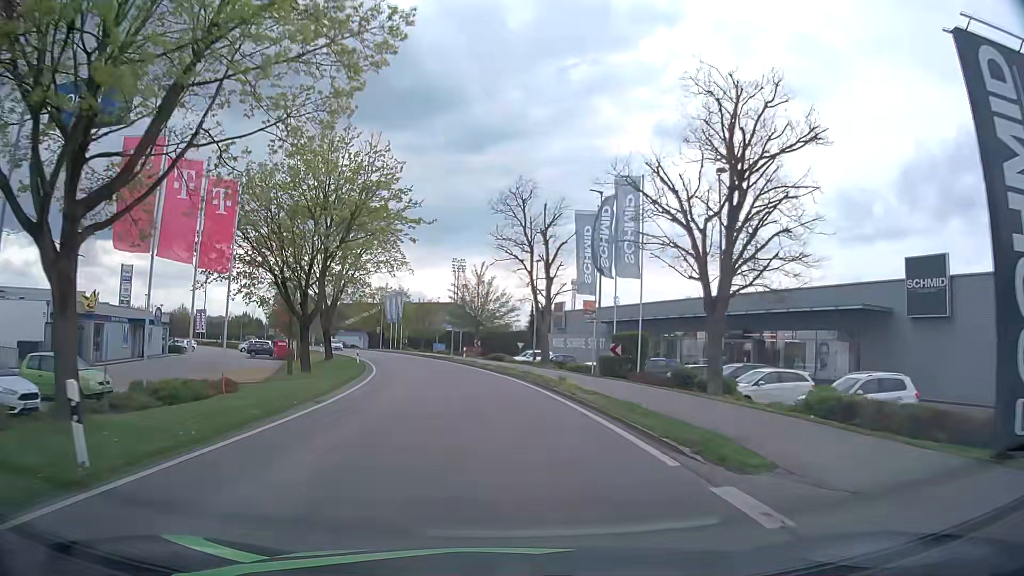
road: tertiary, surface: asphalt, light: Day
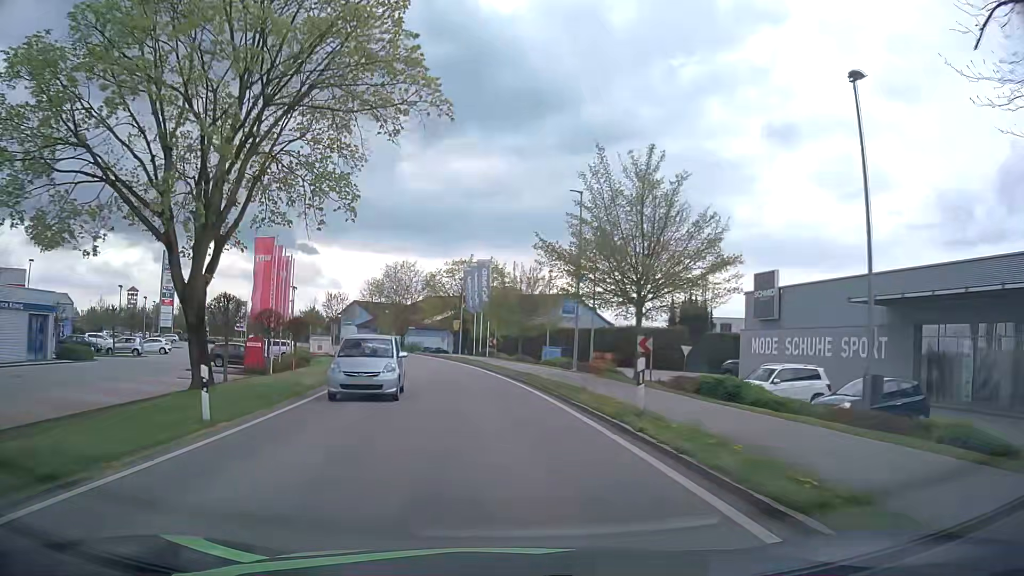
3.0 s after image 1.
(-2.8, +35.8) m; -10°
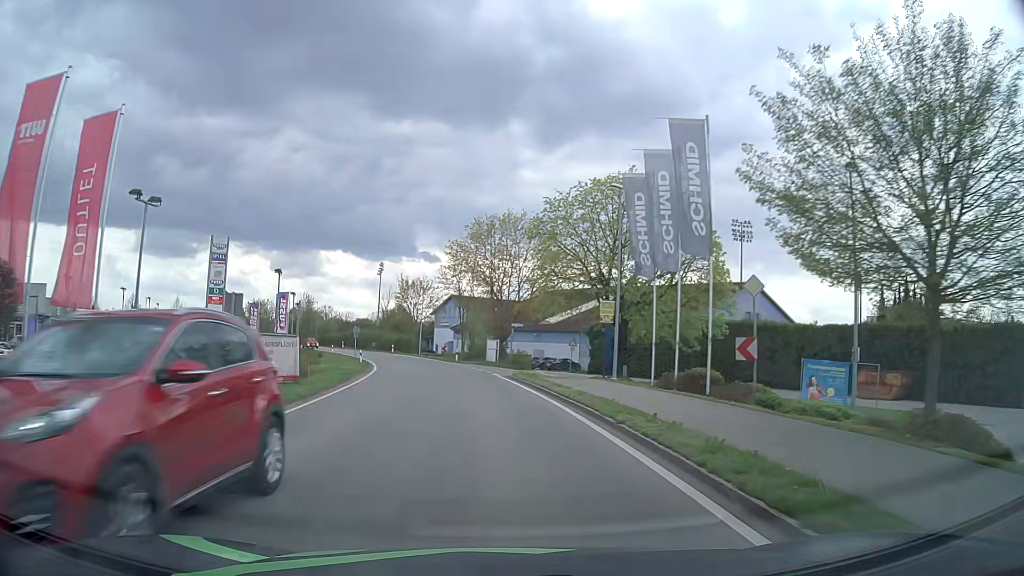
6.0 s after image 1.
(-3.0, +36.1) m; -11°
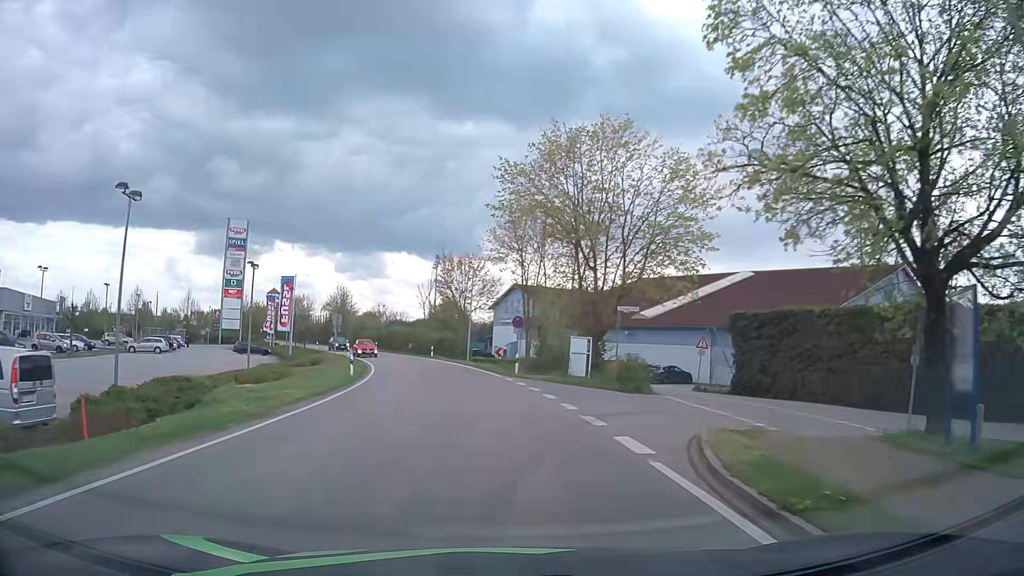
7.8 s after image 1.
(-1.0, +21.8) m; -5°
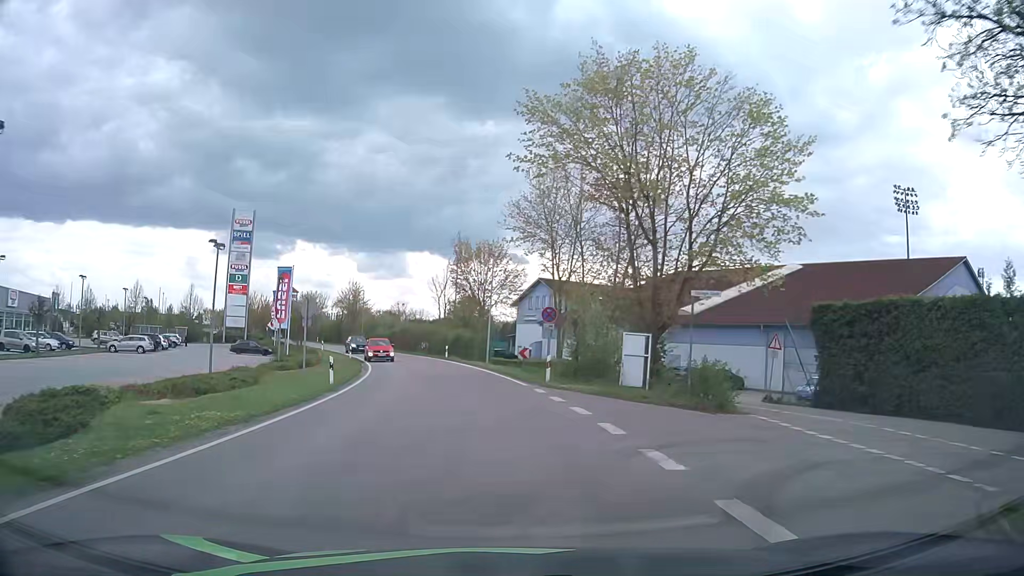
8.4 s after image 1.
(-0.1, +7.3) m; -2°
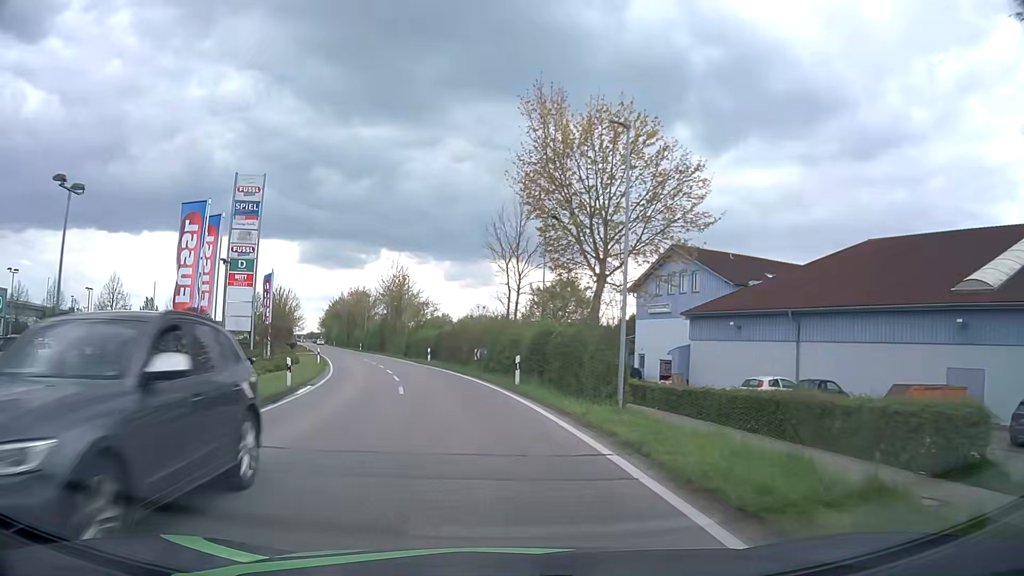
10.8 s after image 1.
(-1.8, +29.7) m; -7°
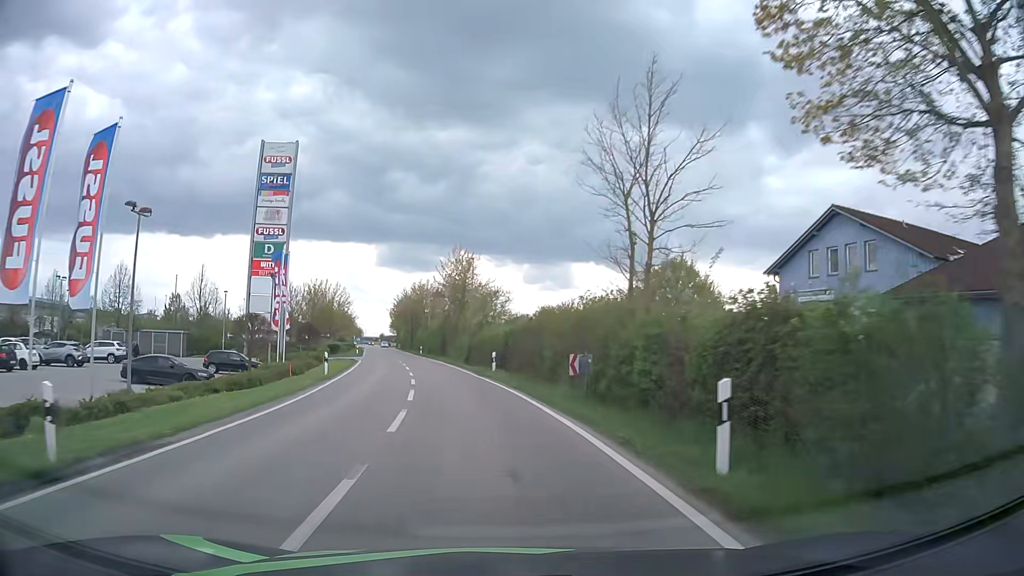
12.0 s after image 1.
(-0.8, +15.1) m; -6°
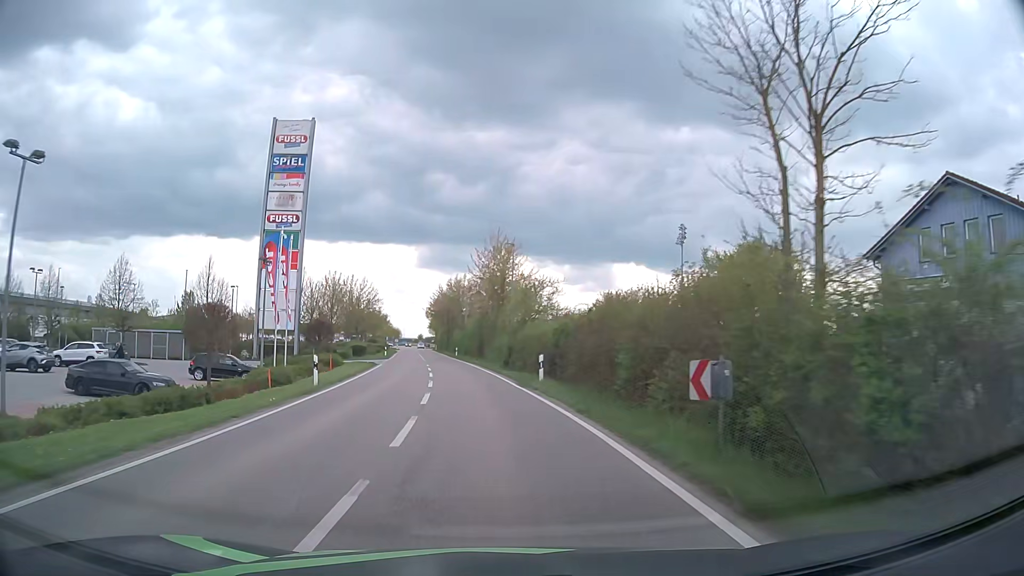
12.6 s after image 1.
(-0.2, +7.6) m; -4°
(0, +10) (-1, +20) (-2, +30) (-3, +40) (-4, +50) (-6, +60) (-7, +70) (-8, +80) (-10, +89) (-11, +99) m
